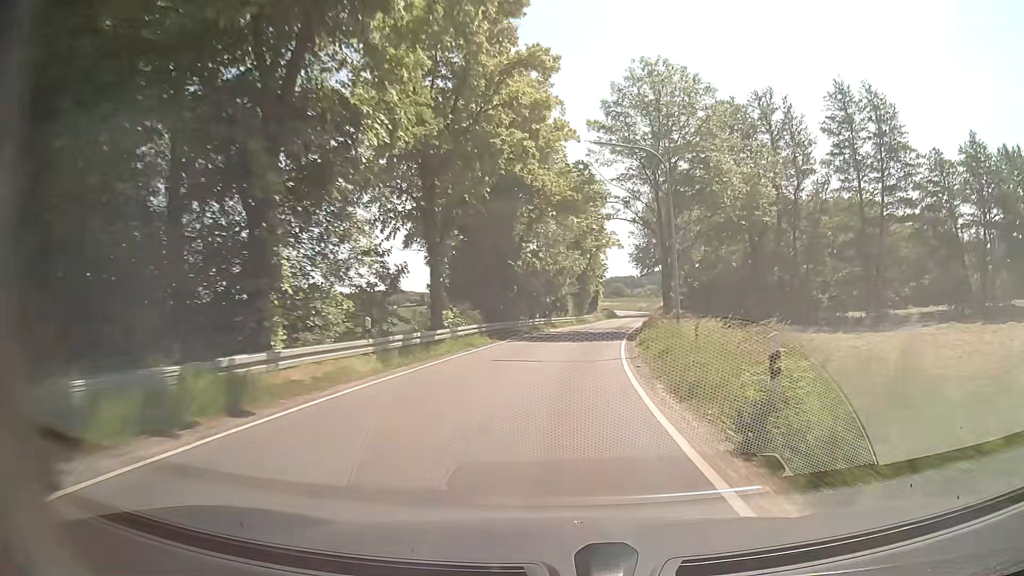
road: secondary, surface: asphalt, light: Day
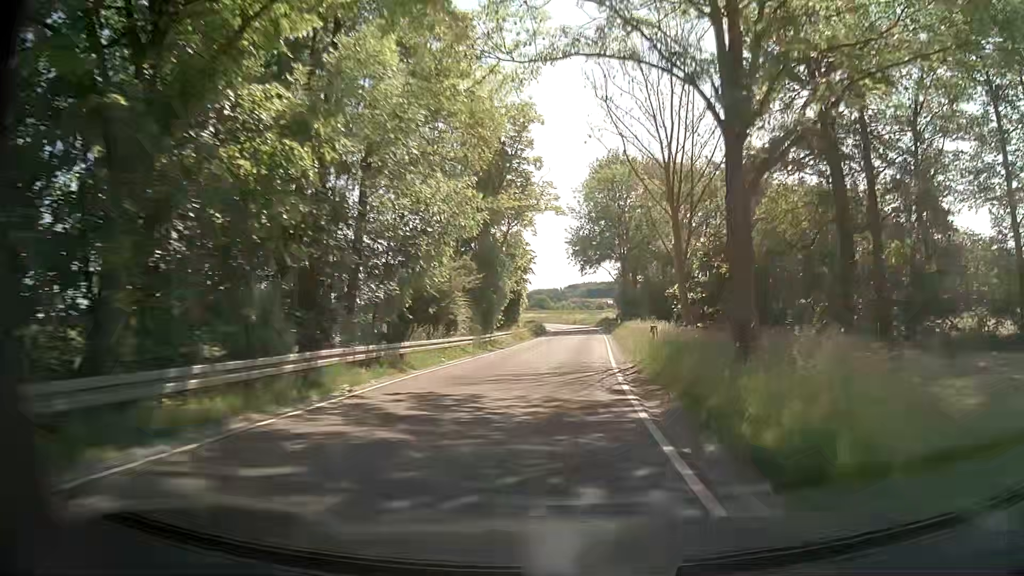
(+1.8, +30.0) m; +7°
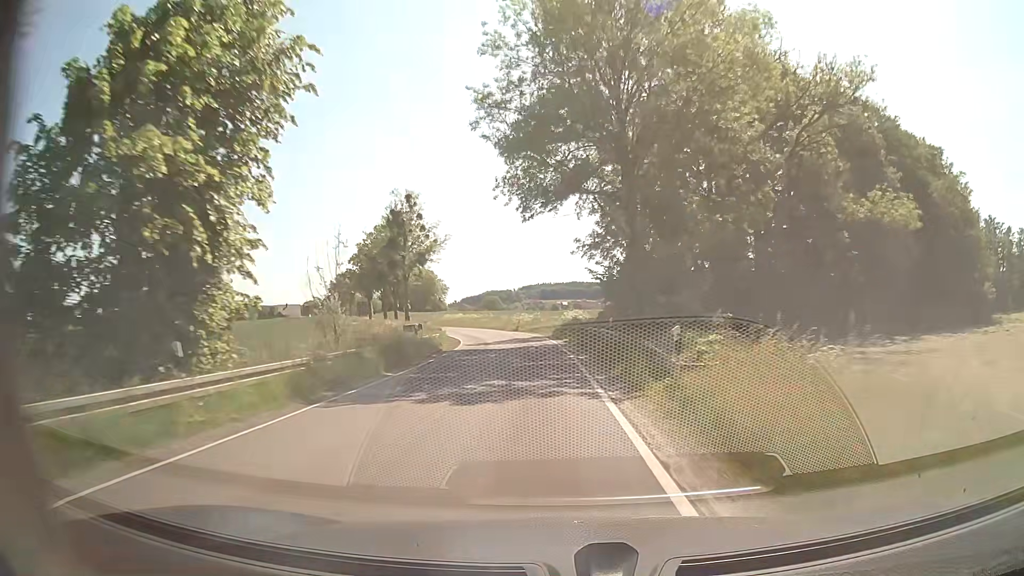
(+2.0, +40.9) m; +4°
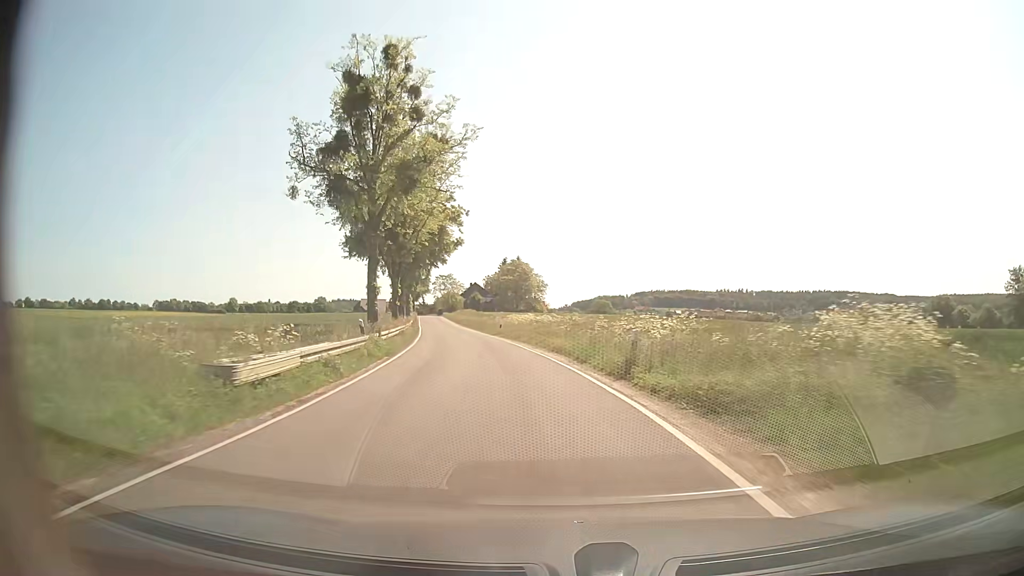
(-2.4, +41.7) m; -9°
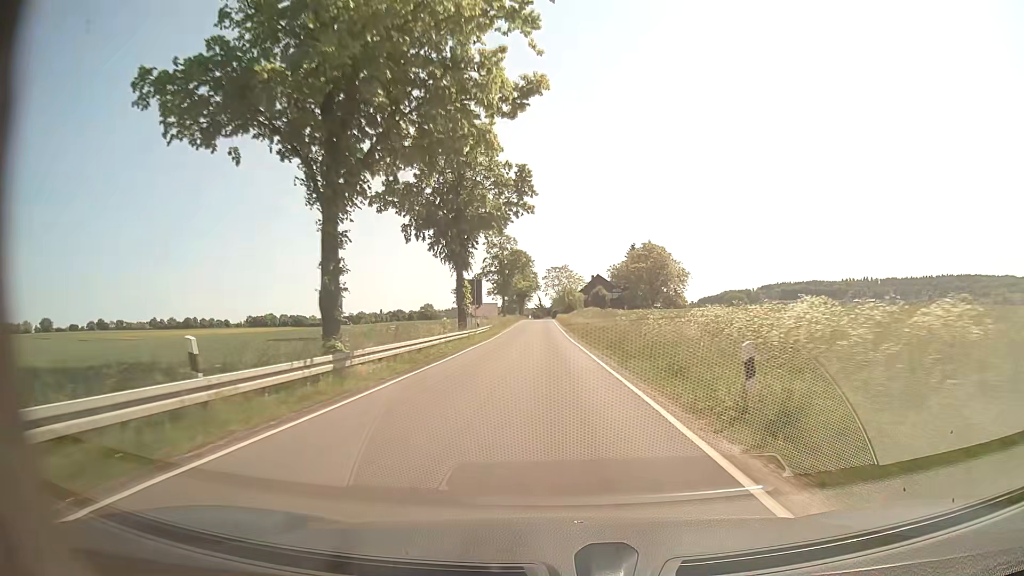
(-4.8, +41.8) m; -11°
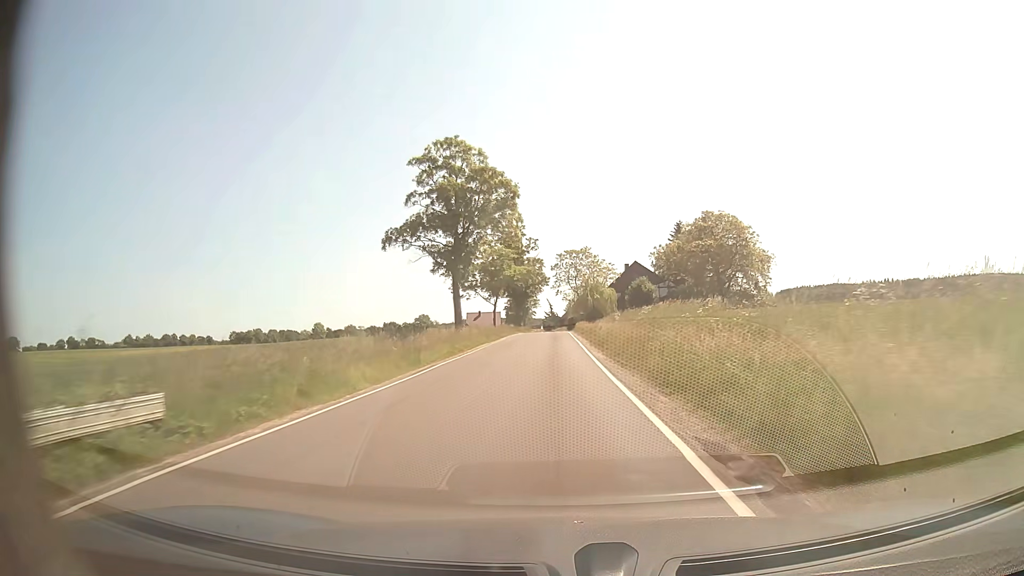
(-0.8, +53.4) m; -1°
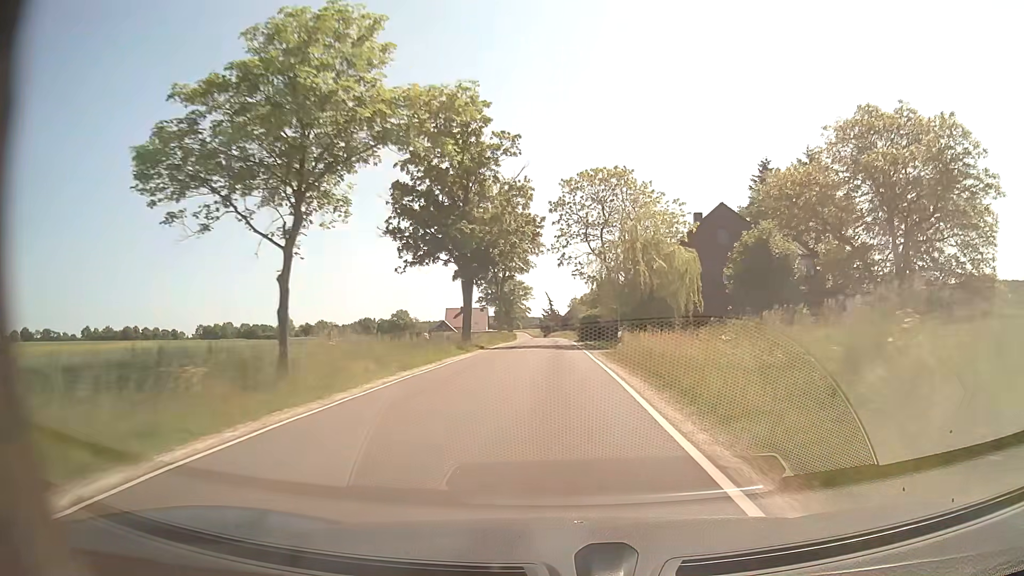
(-0.8, +53.3) m; 0°
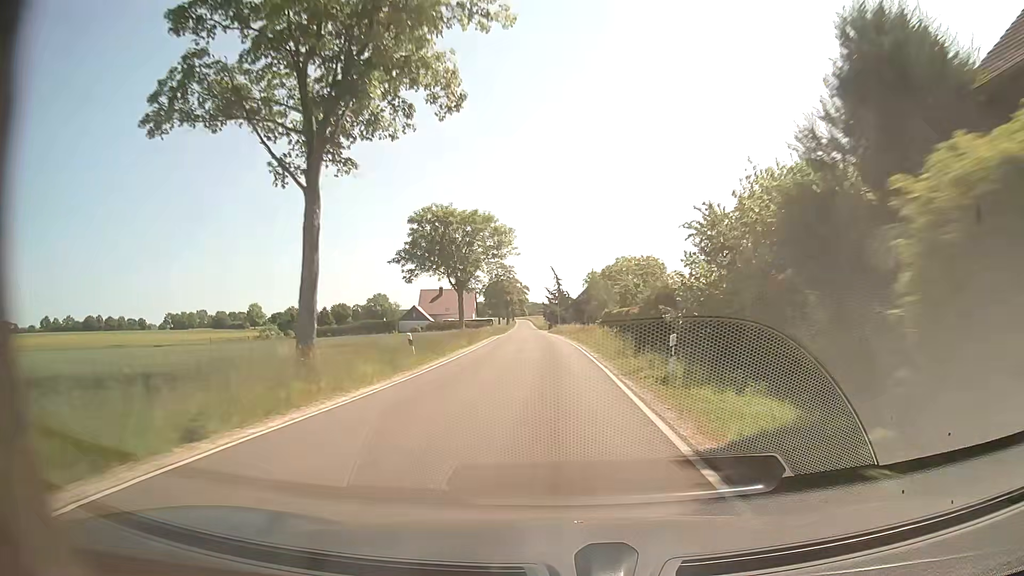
(-0.3, +53.7) m; -2°
(0, +10) (0, +20) (0, +30) (0, +40) (-1, +50) (-1, +60) (-1, +70) (-2, +80) (-2, +90) (-2, +100) m
